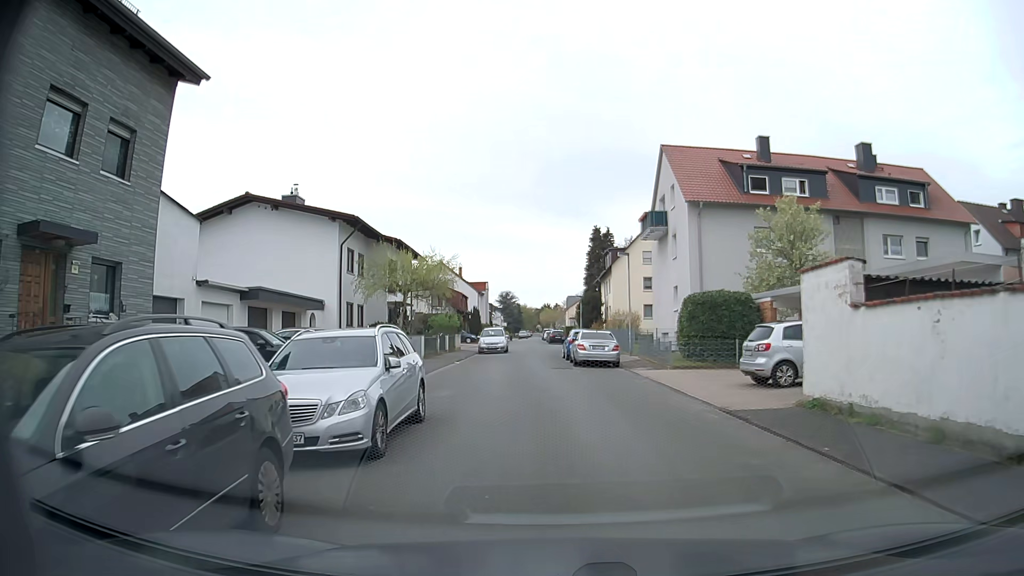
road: residential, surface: asphalt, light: Day
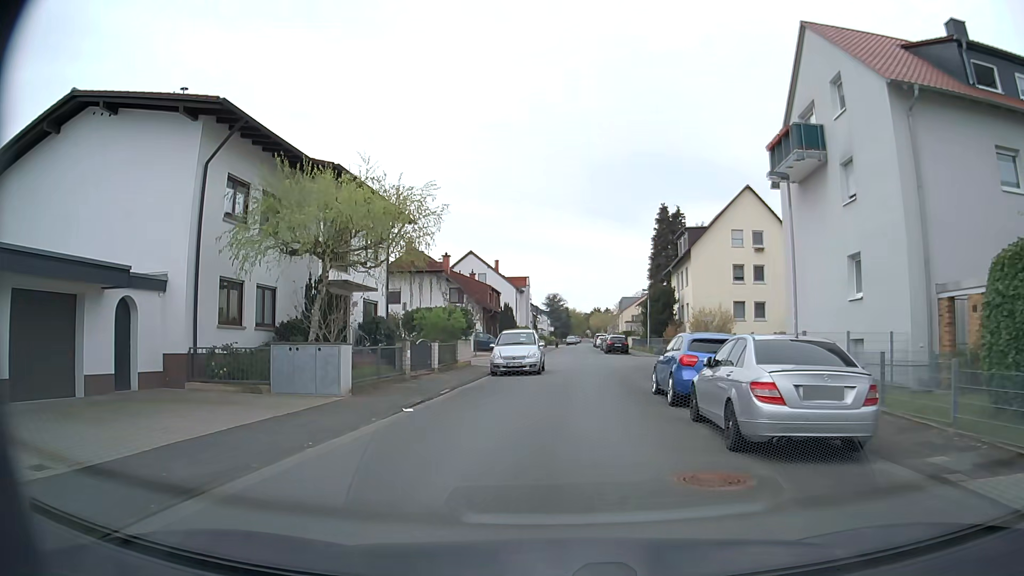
(-0.6, +18.2) m; -4°
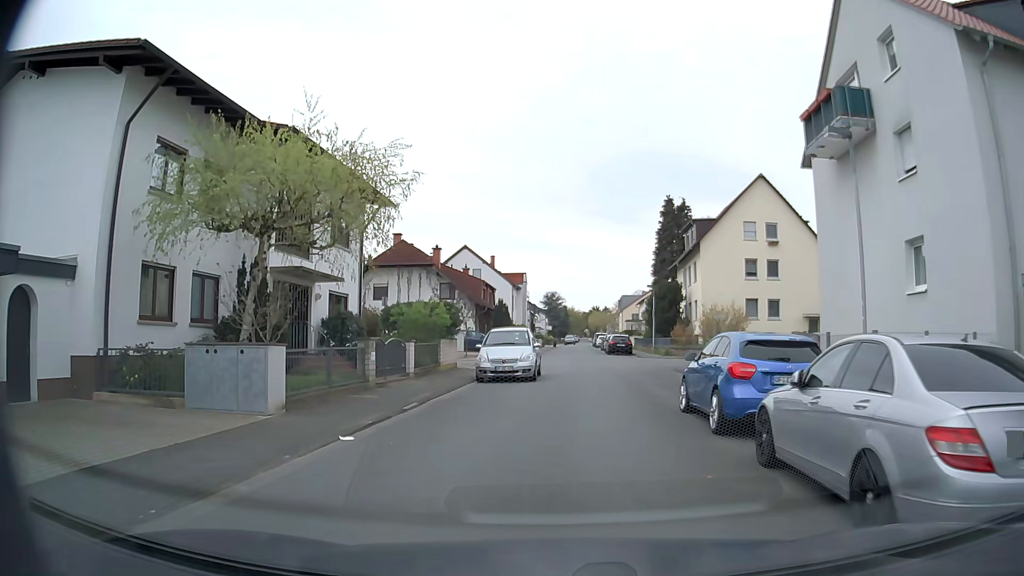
(0.0, +3.8) m; 0°
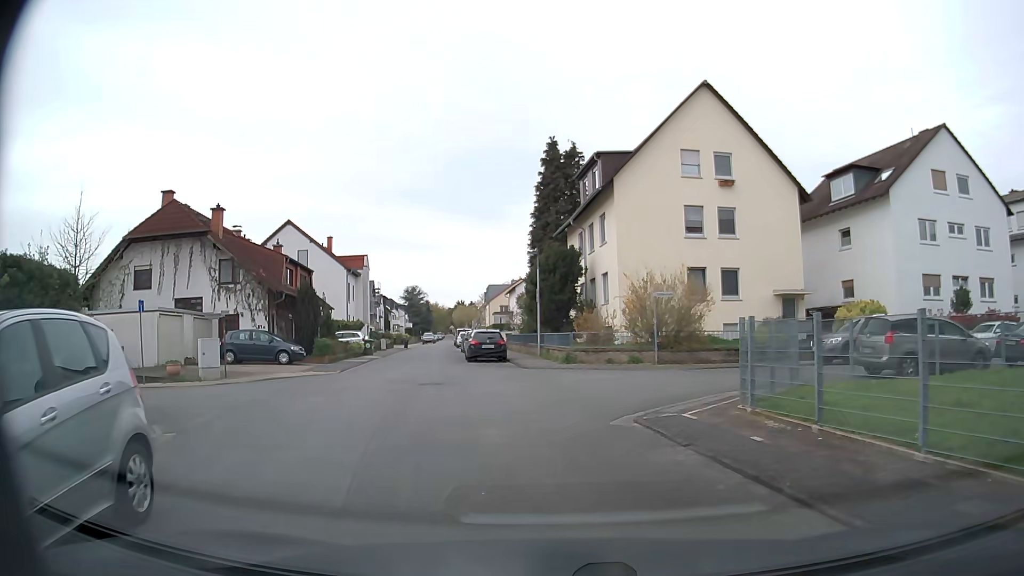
(+1.4, +17.7) m; +10°
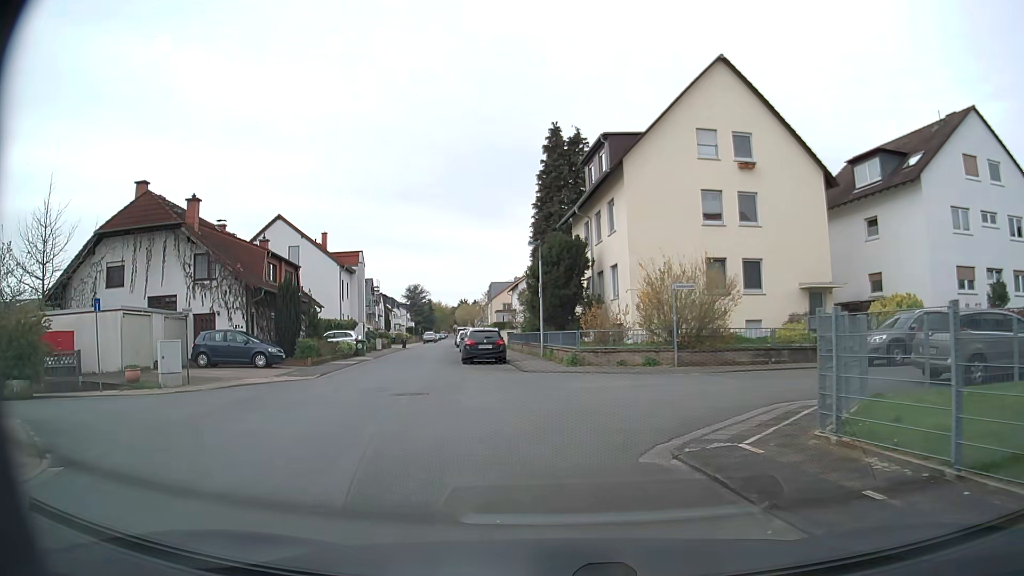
(0.0, +2.9) m; +1°
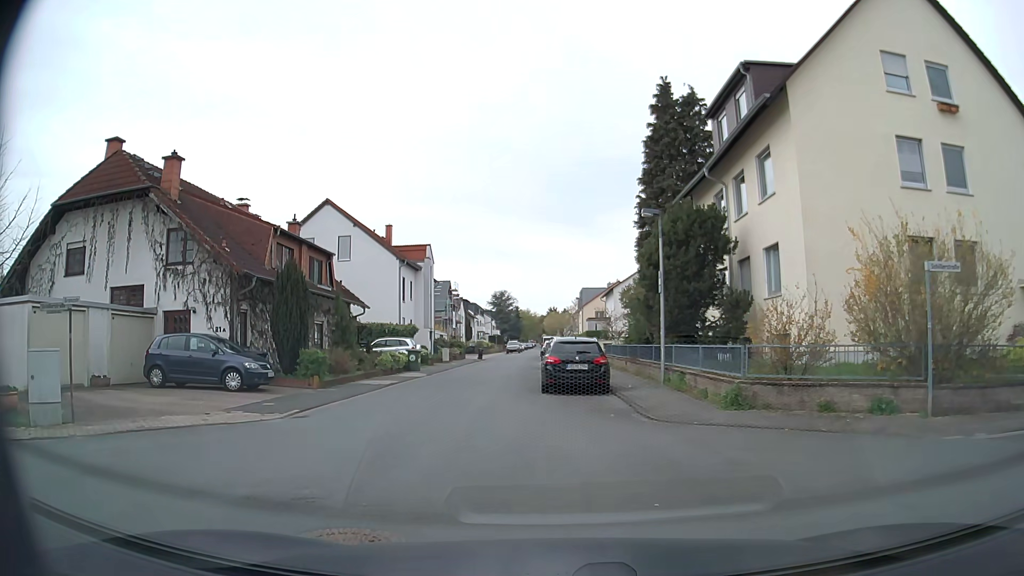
(-0.8, +9.7) m; -8°
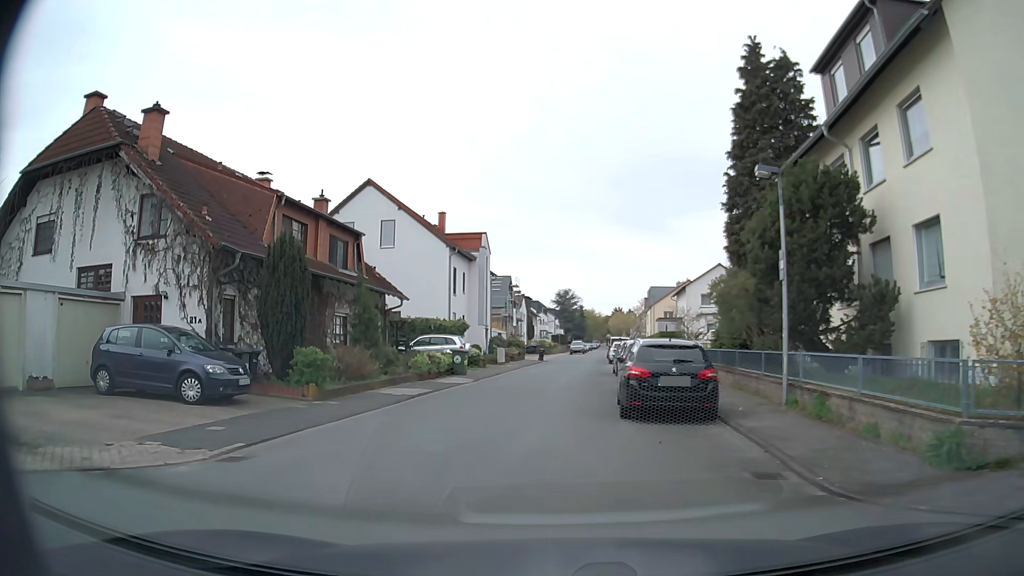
(-0.2, +5.5) m; -4°
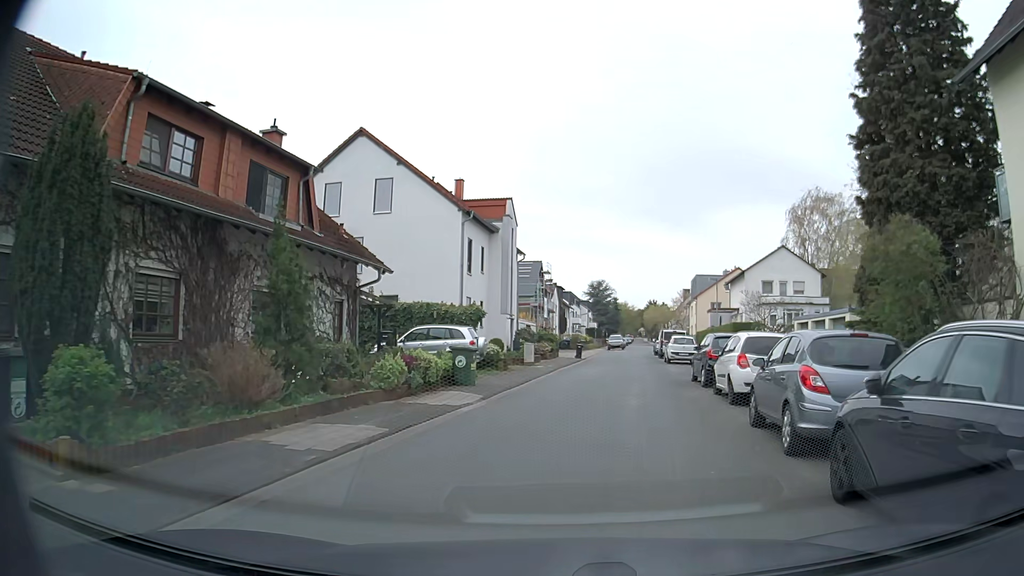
(-0.8, +10.0) m; -4°
(+1, +10) (+2, +20) (+3, +30) (+5, +40) (+6, +50) (+7, +60) (+9, +69) (+12, +79) (+13, +89) (+14, +99) m
